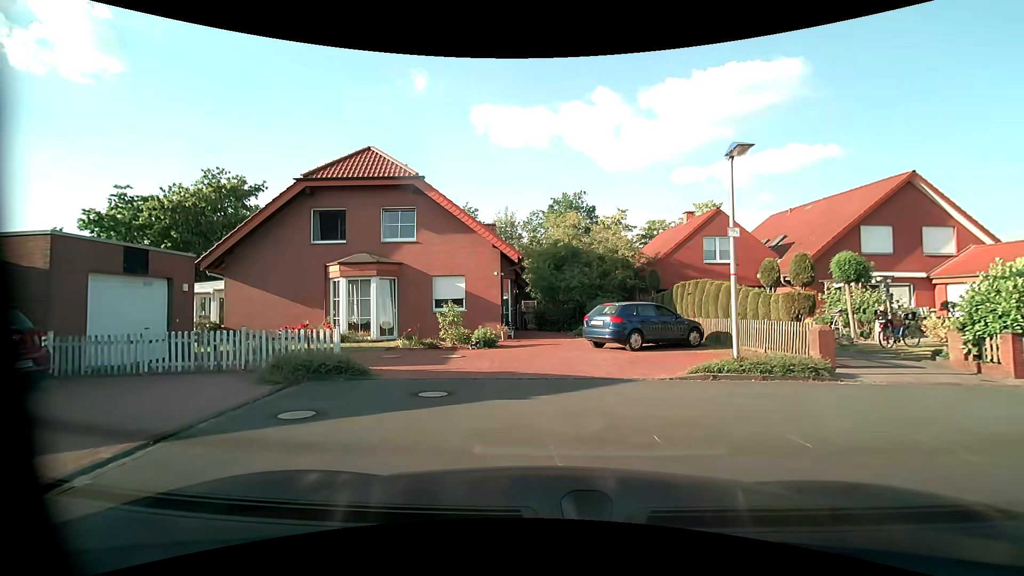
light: Day
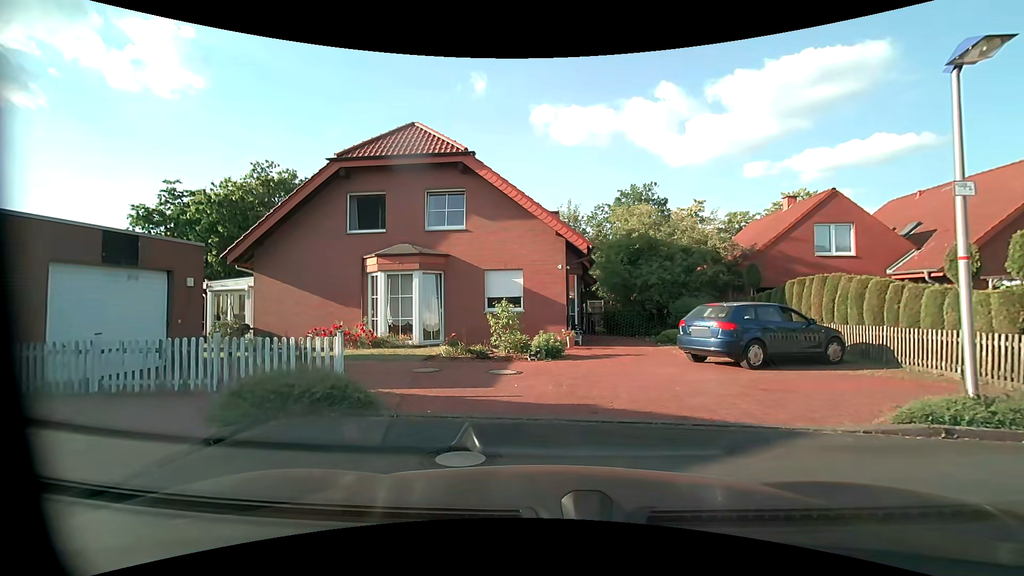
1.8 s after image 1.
(-0.2, +3.3) m; -7°
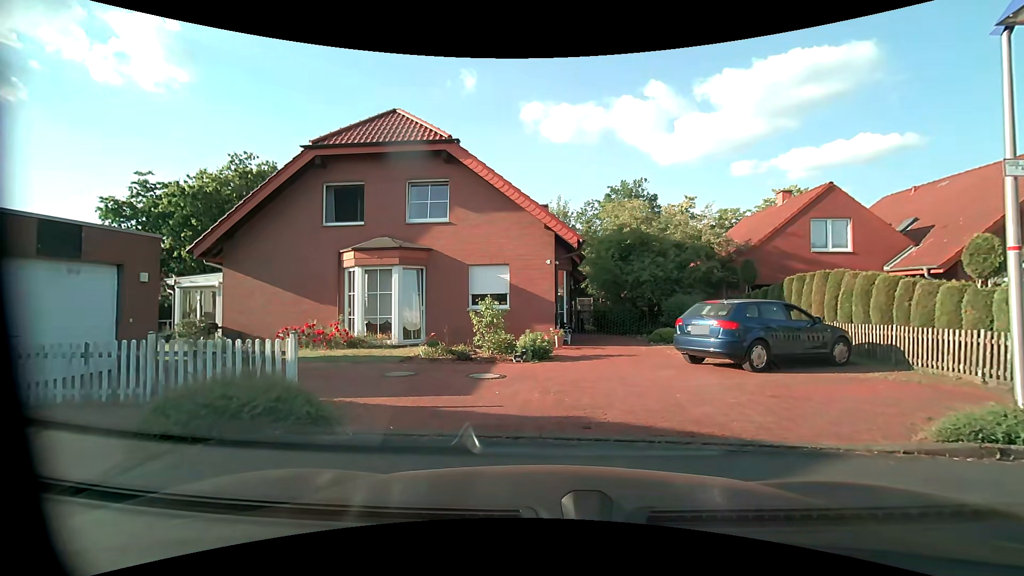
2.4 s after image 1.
(0.0, +0.9) m; -1°
